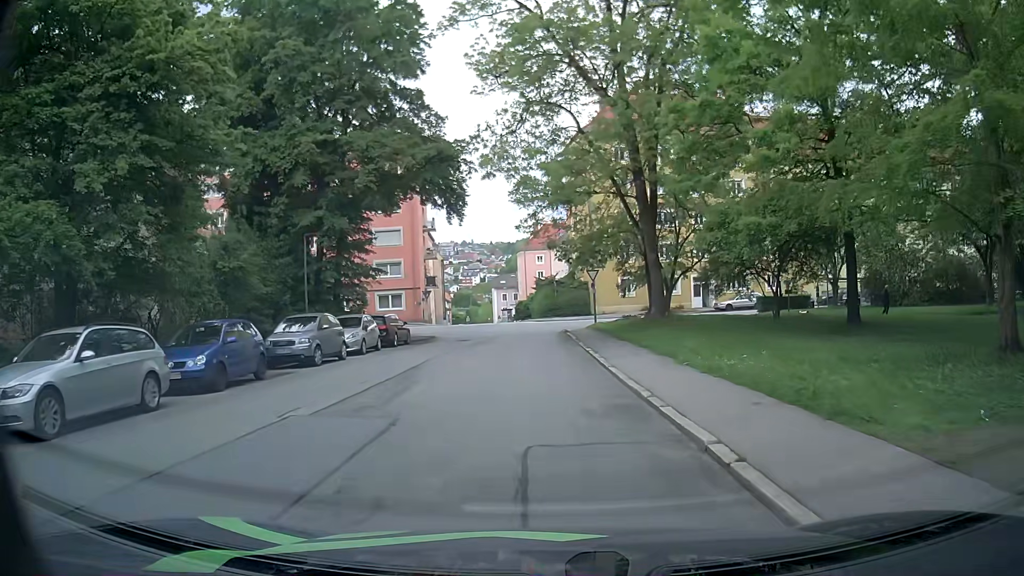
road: residential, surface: asphalt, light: Day
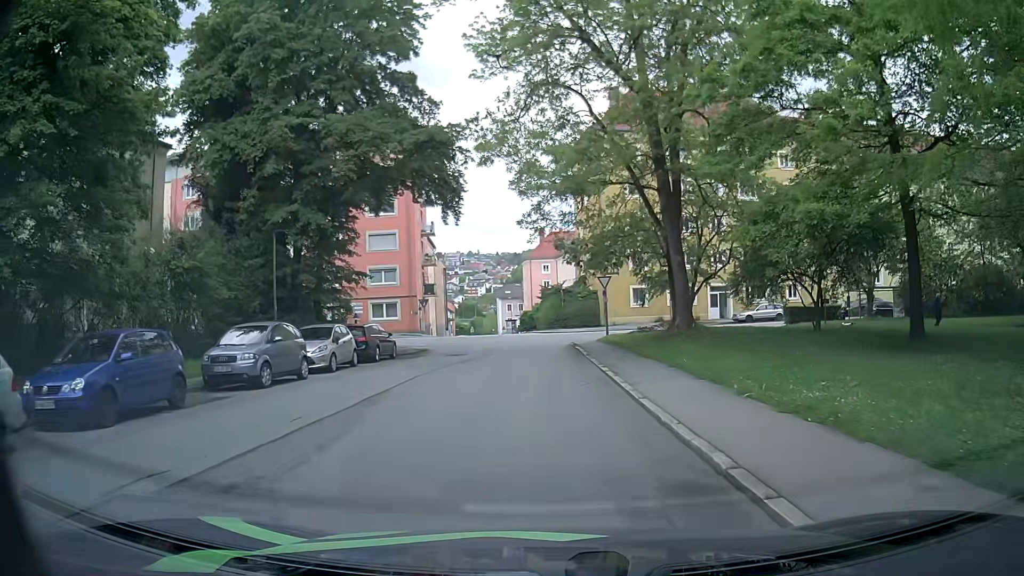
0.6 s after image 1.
(0.0, +4.2) m; -1°
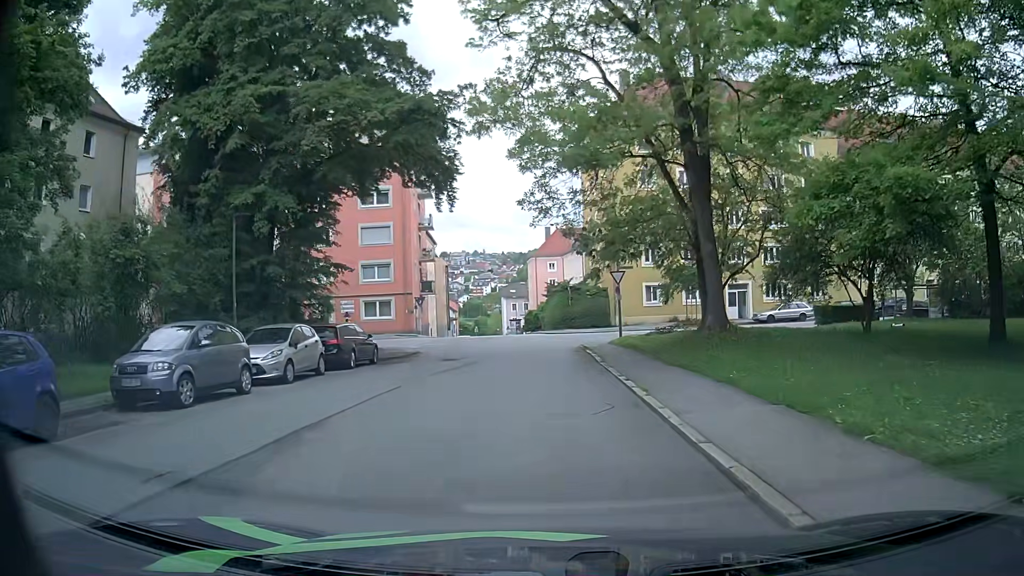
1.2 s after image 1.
(0.0, +4.0) m; 0°
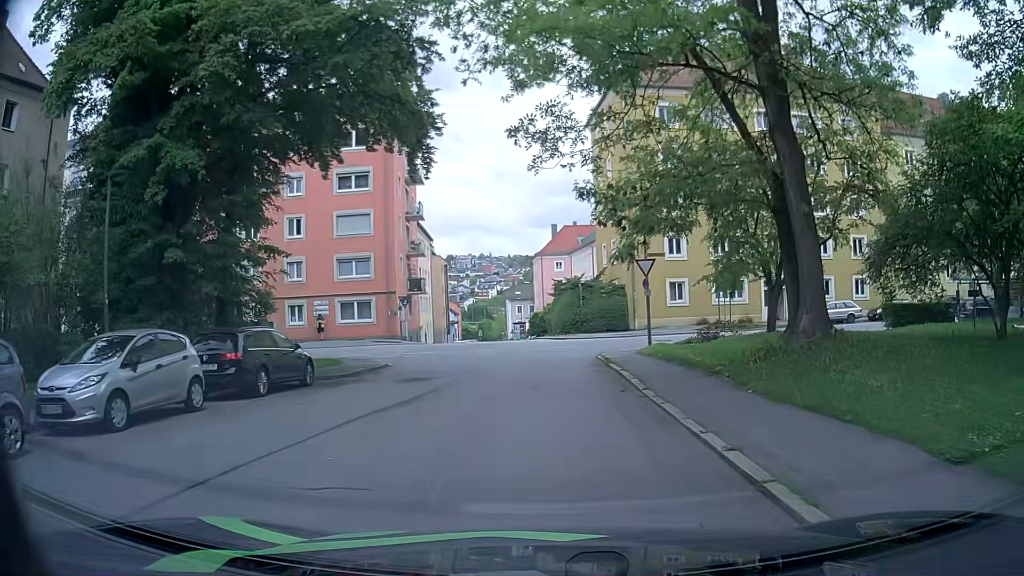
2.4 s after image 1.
(0.0, +7.4) m; -1°
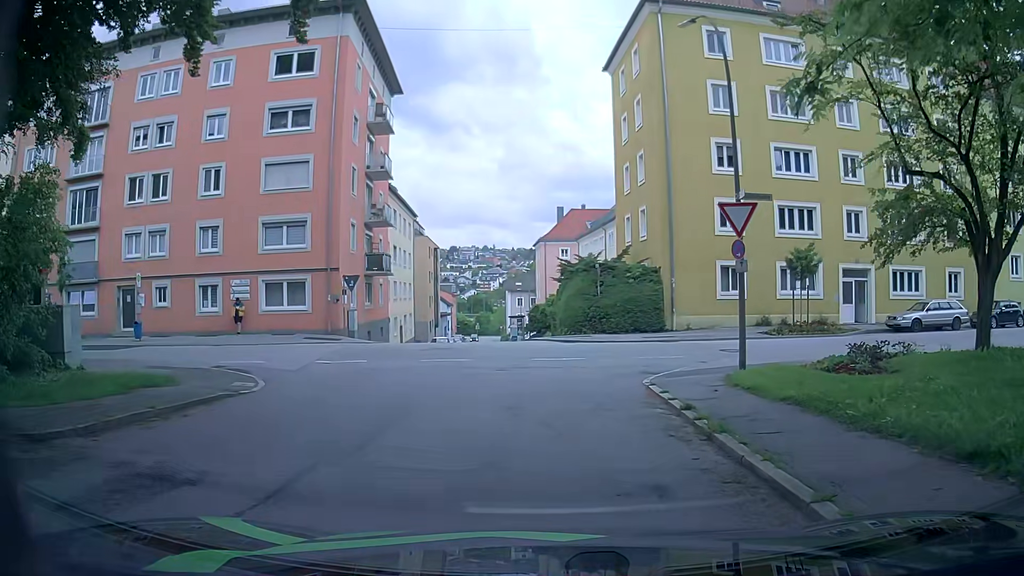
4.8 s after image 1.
(-0.1, +12.1) m; 0°
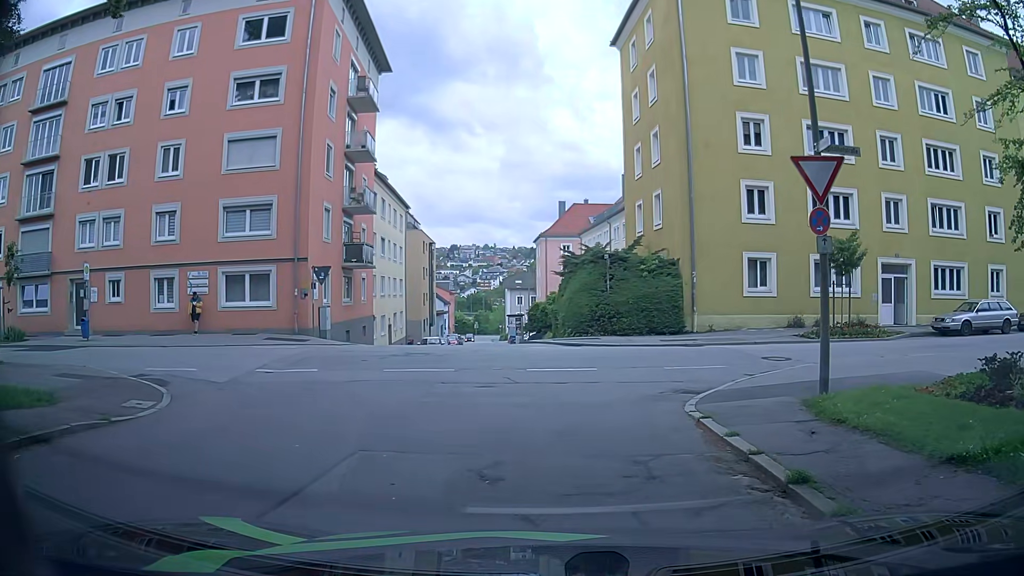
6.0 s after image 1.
(0.0, +4.1) m; -2°
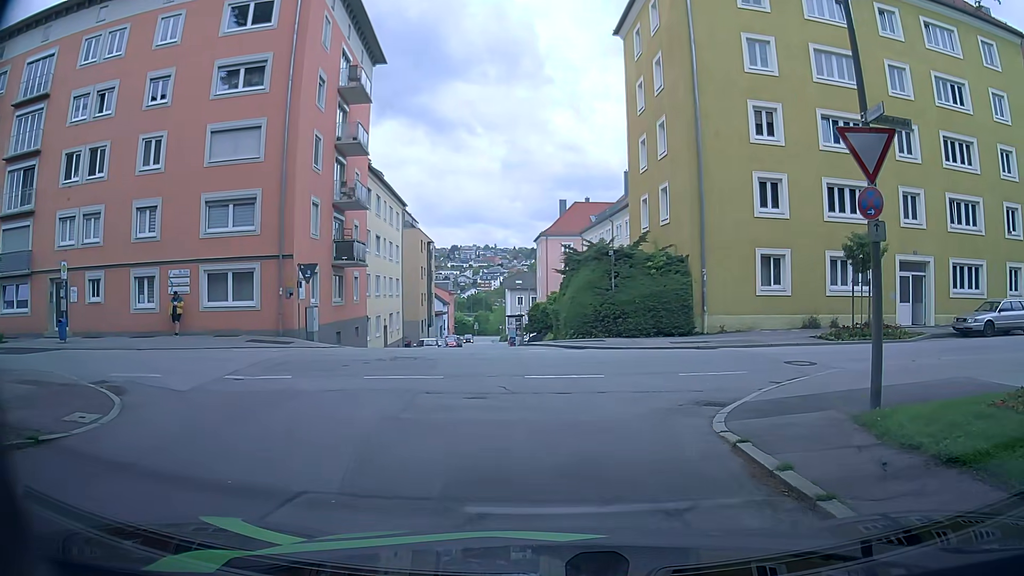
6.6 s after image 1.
(0.0, +1.6) m; -1°
